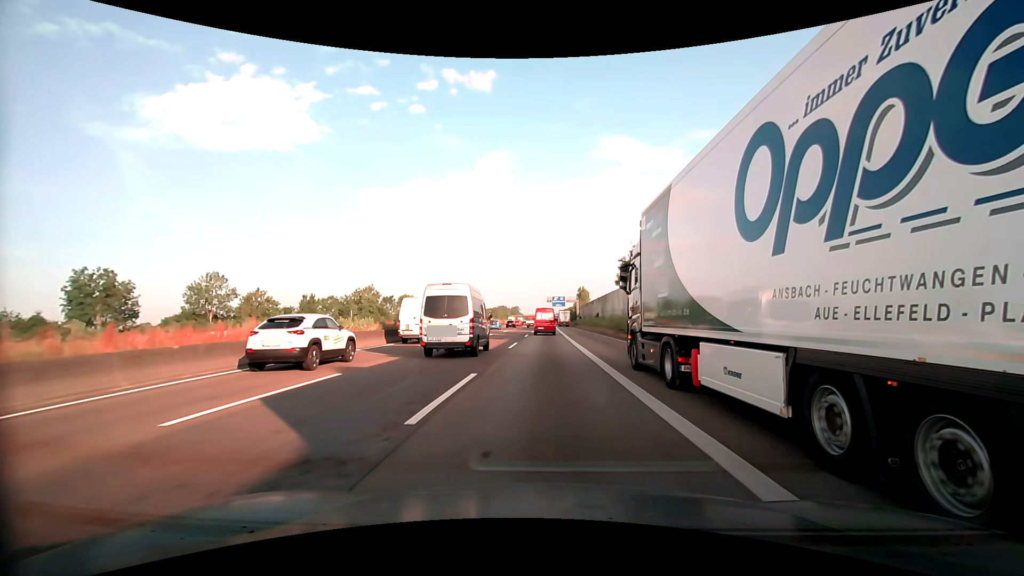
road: motorway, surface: asphalt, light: Day
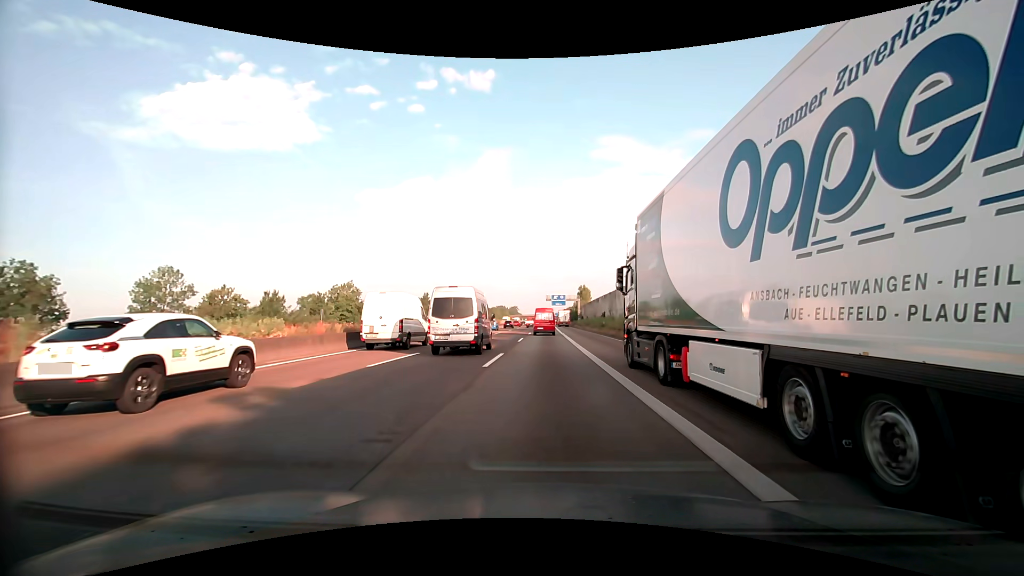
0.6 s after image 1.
(0.0, +10.0) m; 0°
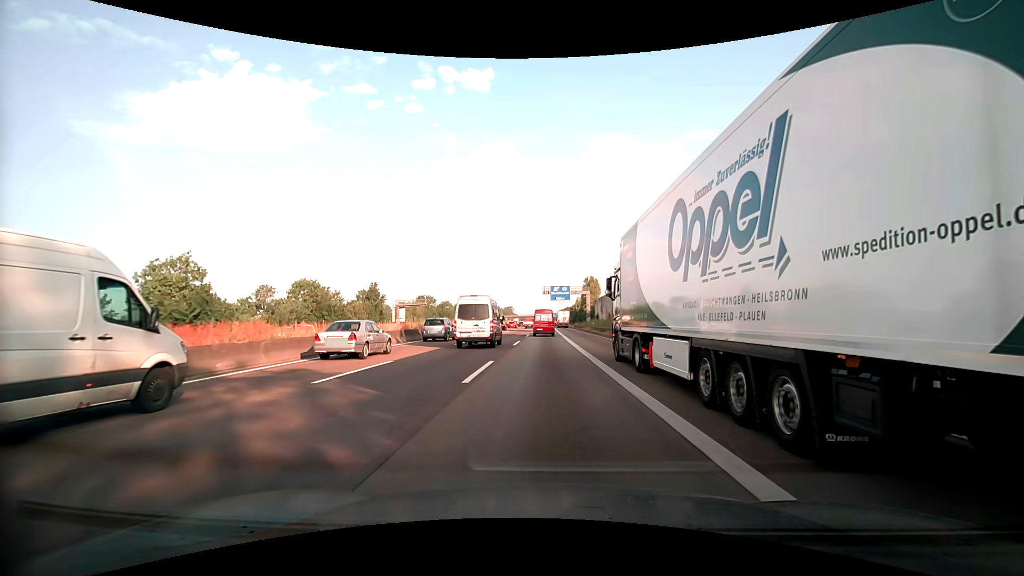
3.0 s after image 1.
(+0.3, +39.7) m; +1°
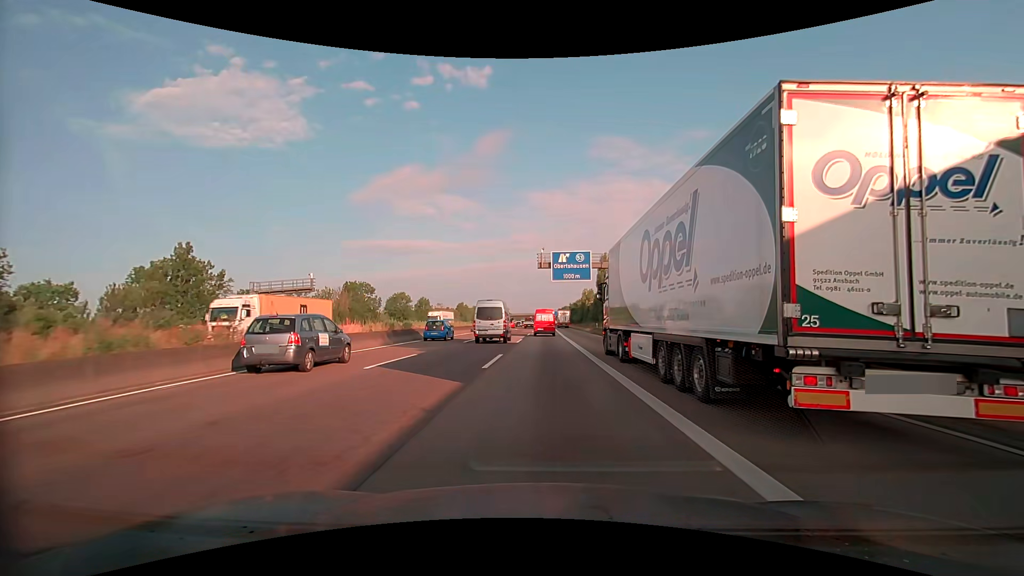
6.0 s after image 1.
(+0.2, +50.8) m; +1°
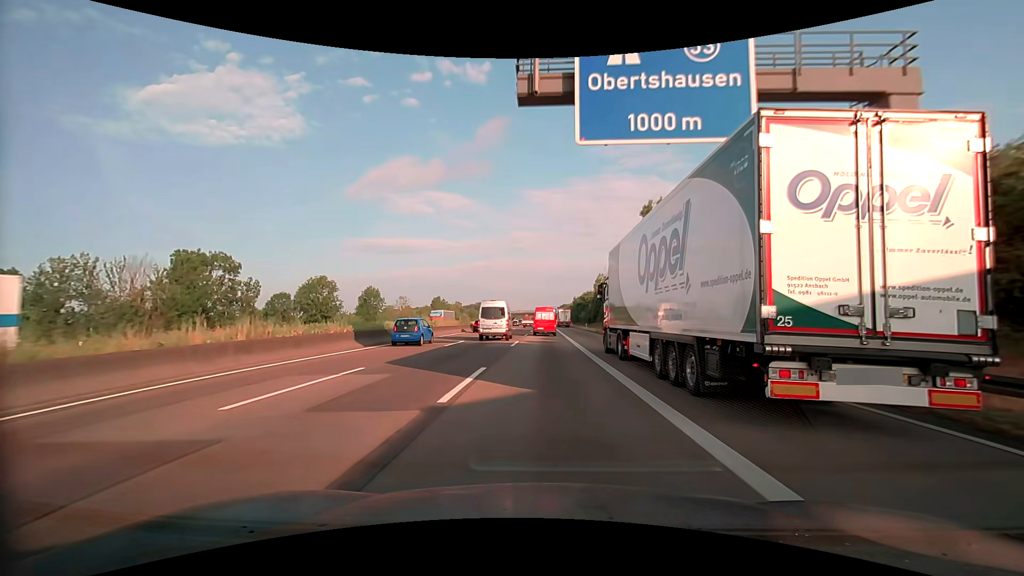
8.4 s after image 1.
(0.0, +42.1) m; 0°
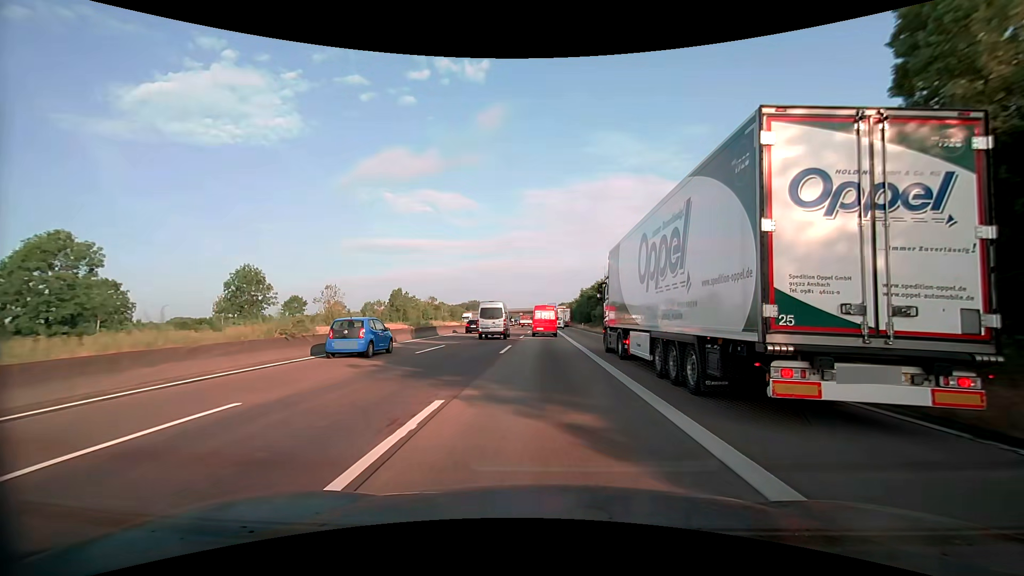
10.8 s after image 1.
(+0.1, +41.9) m; 0°
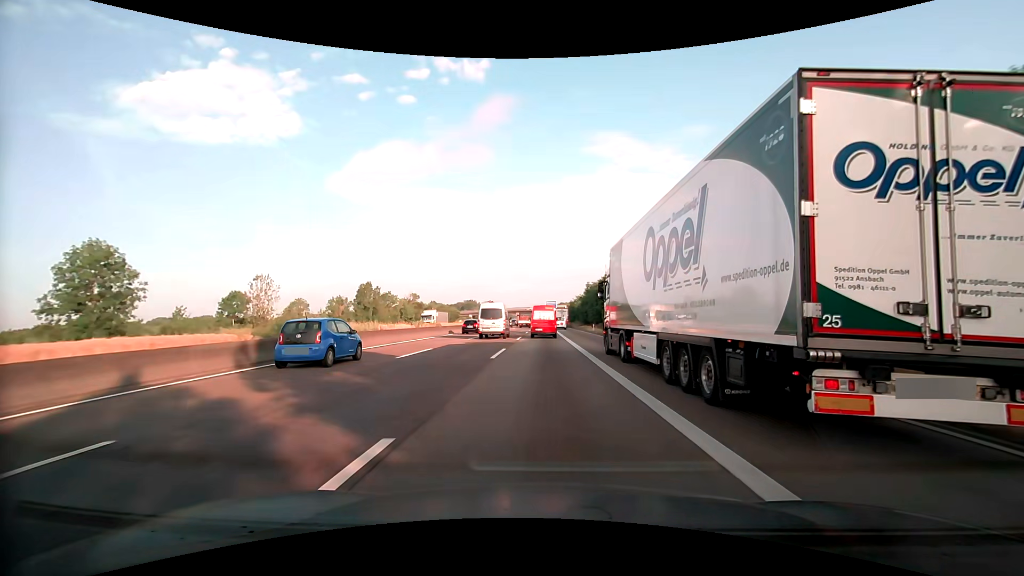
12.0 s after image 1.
(0.0, +20.5) m; 0°
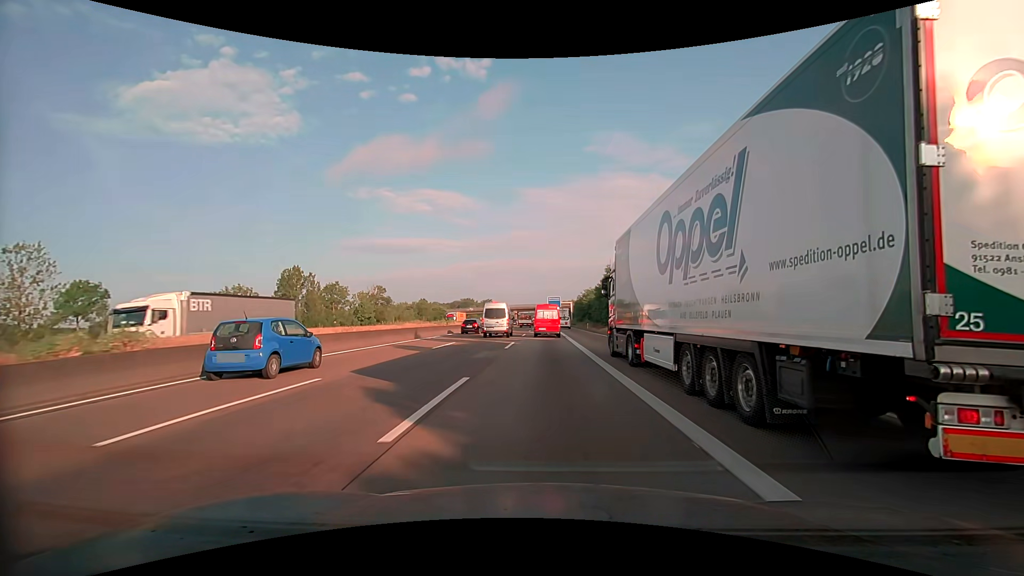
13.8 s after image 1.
(-0.1, +30.2) m; 0°
(0, +10) (0, +20) (0, +30) (0, +40) (0, +50) (0, +60) (0, +70) (0, +80) (0, +90) (0, +100) m
